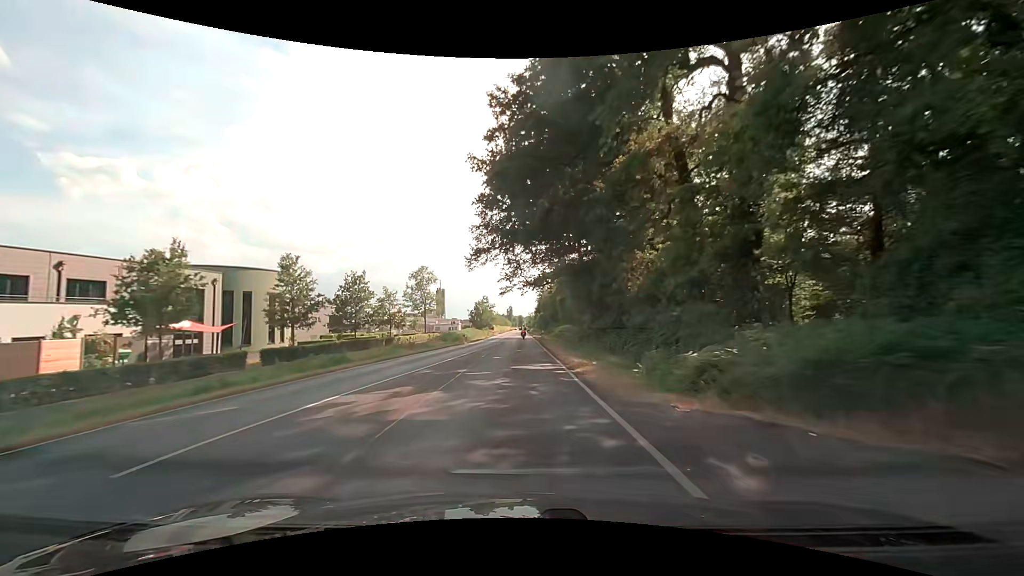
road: secondary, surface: asphalt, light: Day
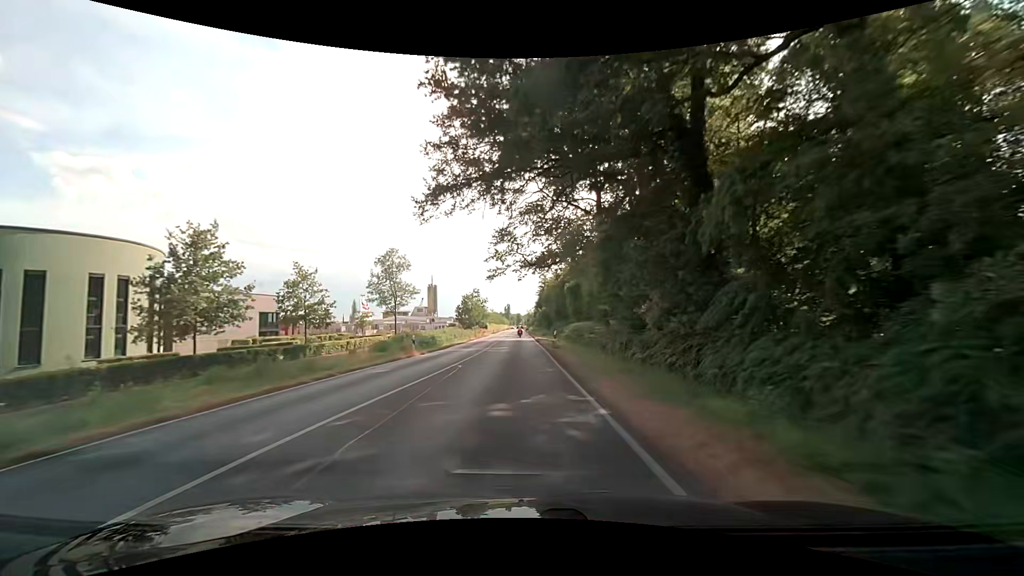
(0.0, +21.7) m; 0°
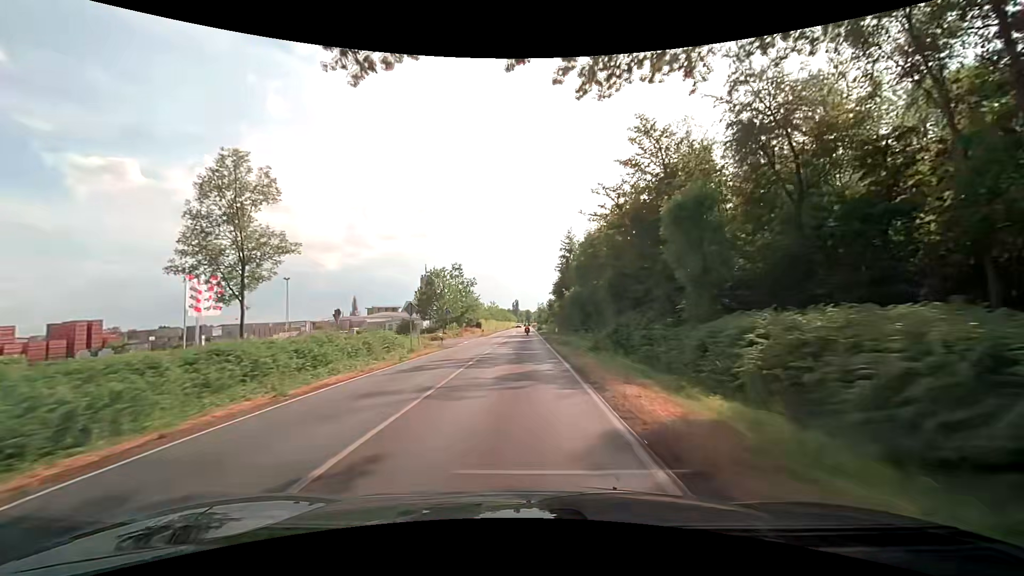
(-0.1, +44.1) m; -1°
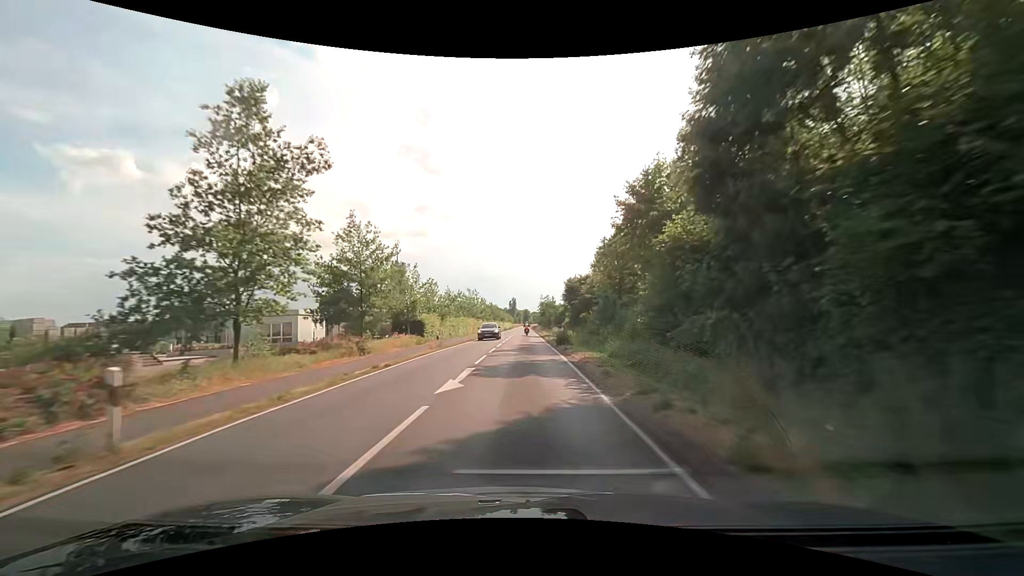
(0.0, +54.0) m; 0°
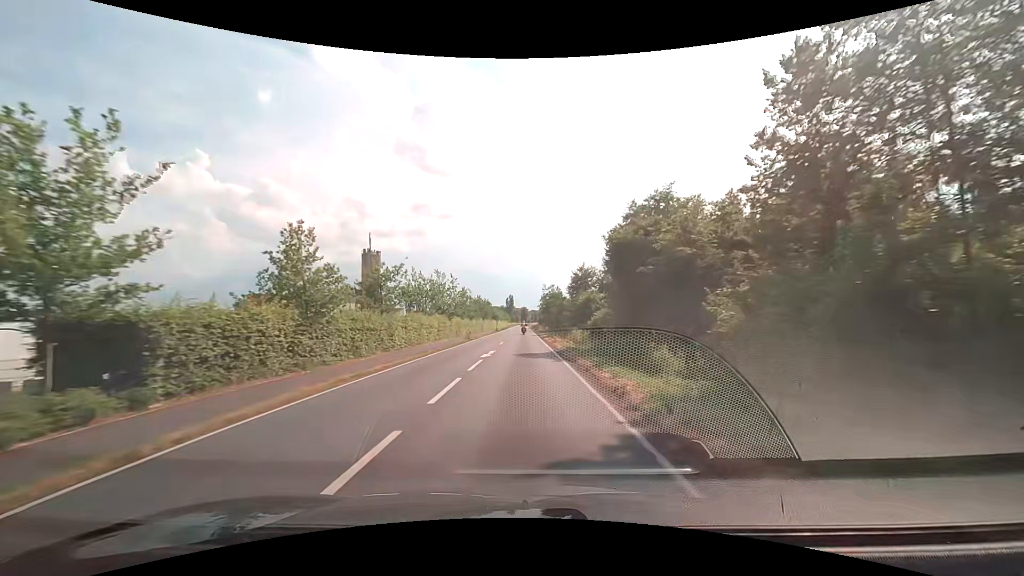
(+0.2, +31.7) m; 0°
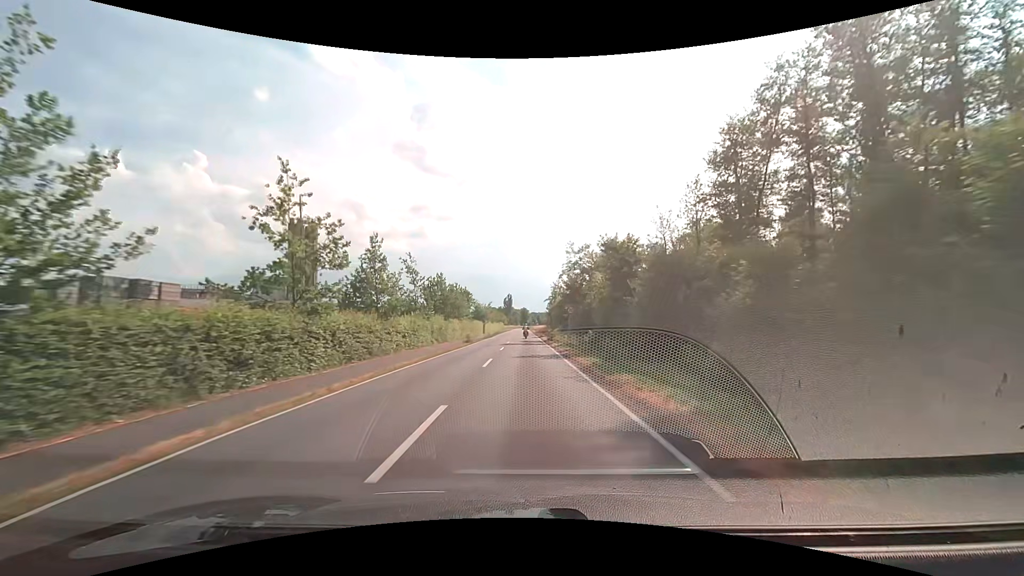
(-0.2, +52.1) m; 0°
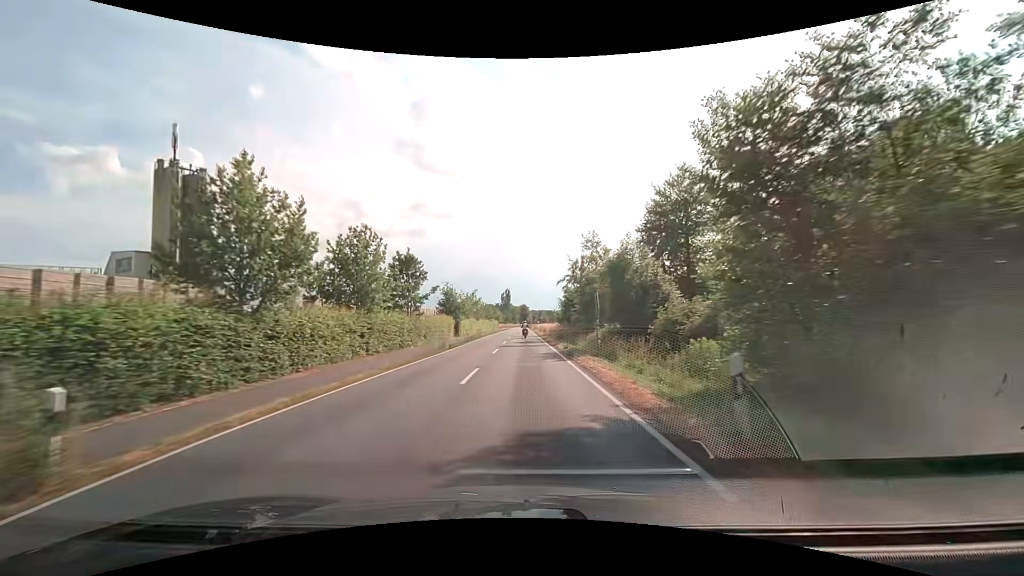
(+0.1, +41.1) m; 0°
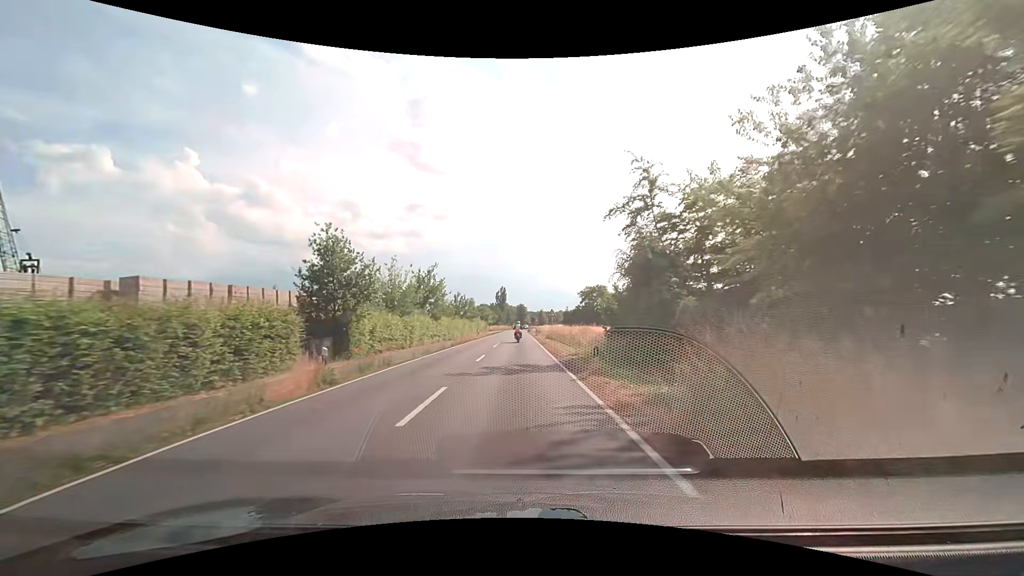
(+0.2, +40.6) m; 0°
(0, +10) (0, +20) (0, +30) (0, +40) (0, +50) (0, +60) (-1, +70) (-1, +80) (-1, +90) (-1, +100) m
